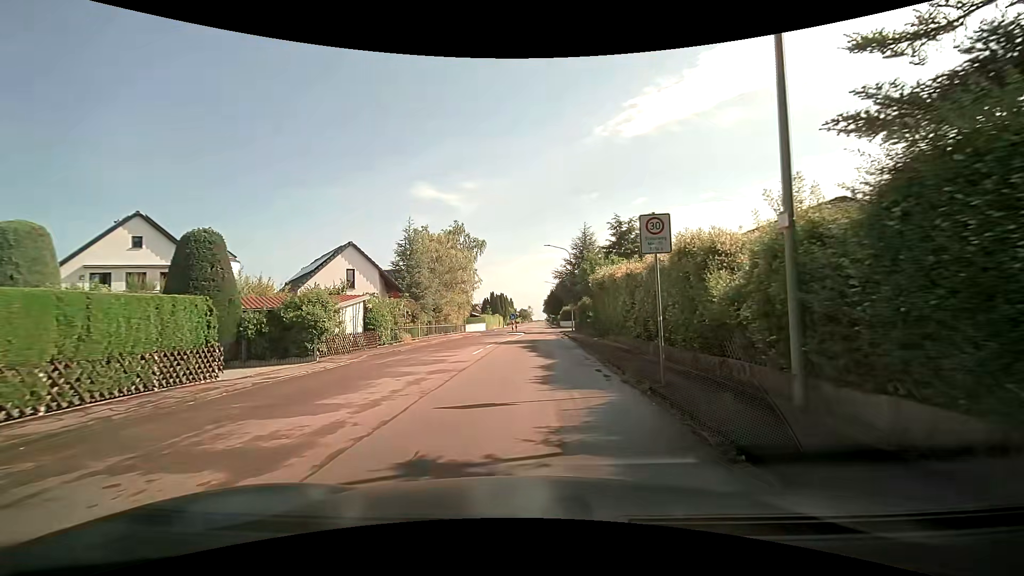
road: tertiary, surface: asphalt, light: Day
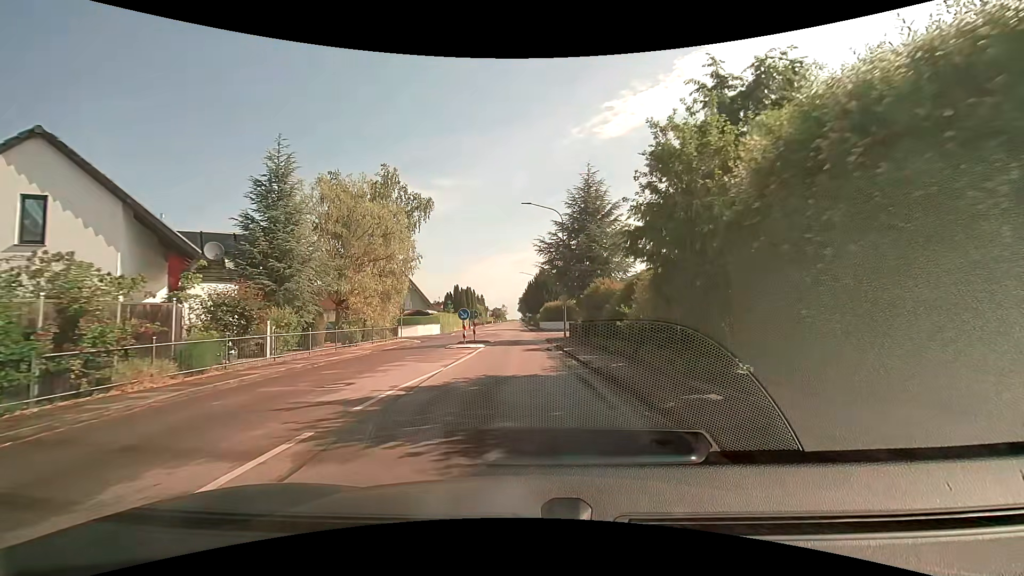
(+0.4, +20.4) m; +3°
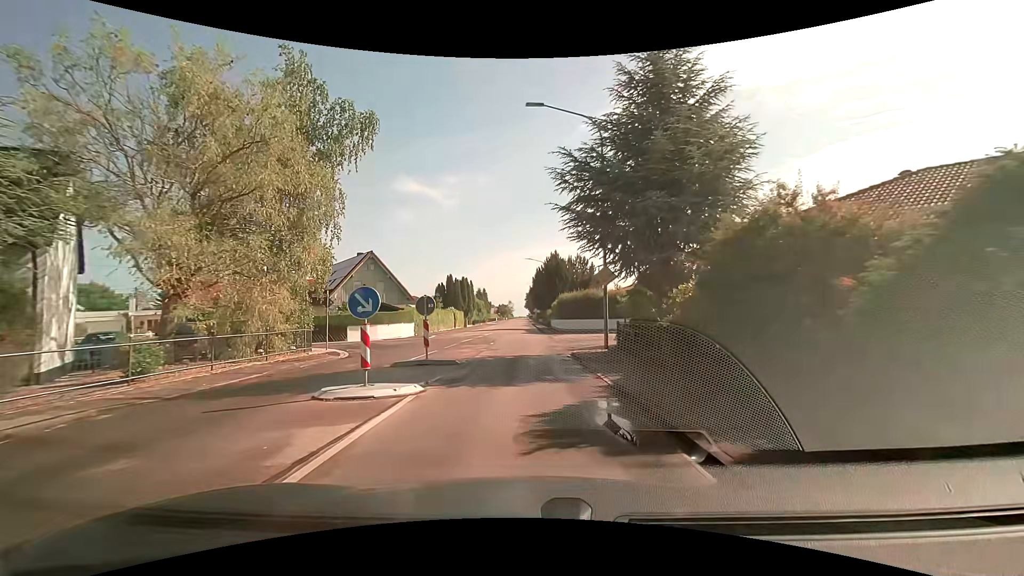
(-0.2, +16.0) m; -1°
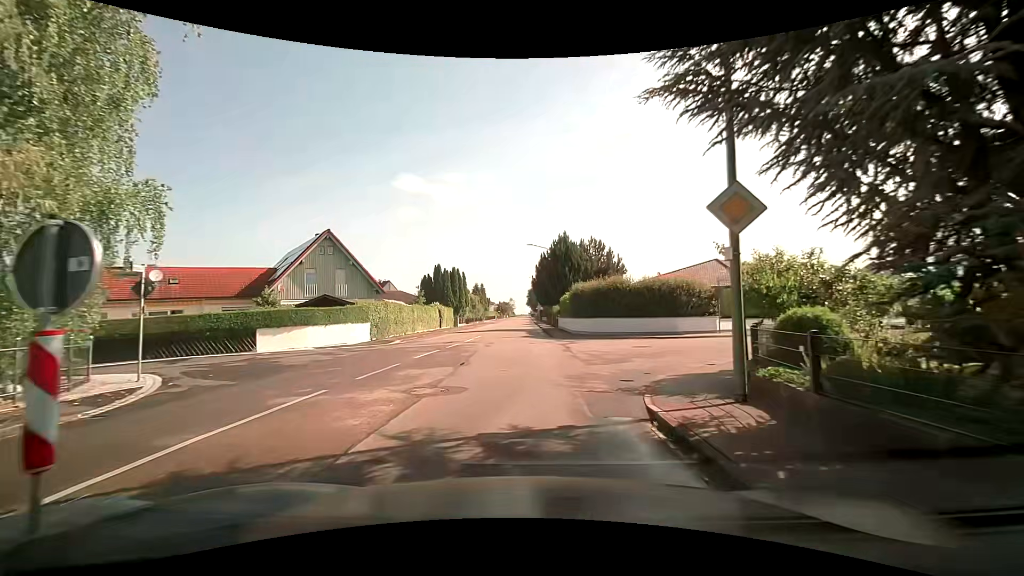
(-0.1, +11.7) m; -2°
(0, +10) (0, +20) (0, +30) (0, +40) (0, +50) (+1, +60) (+1, +70) (+1, +80) (+1, +90) (+1, +100) m
